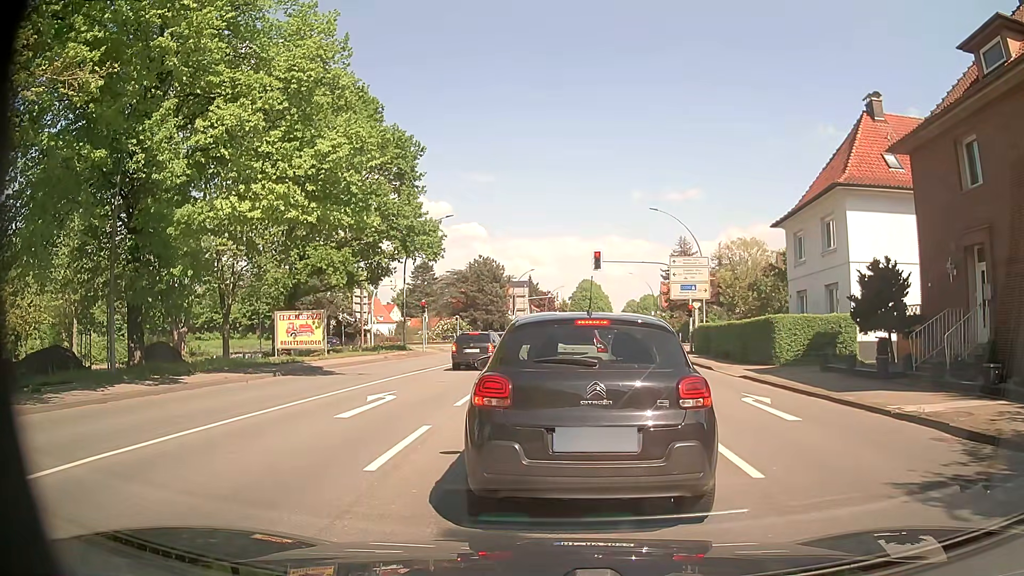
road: primary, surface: asphalt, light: Day
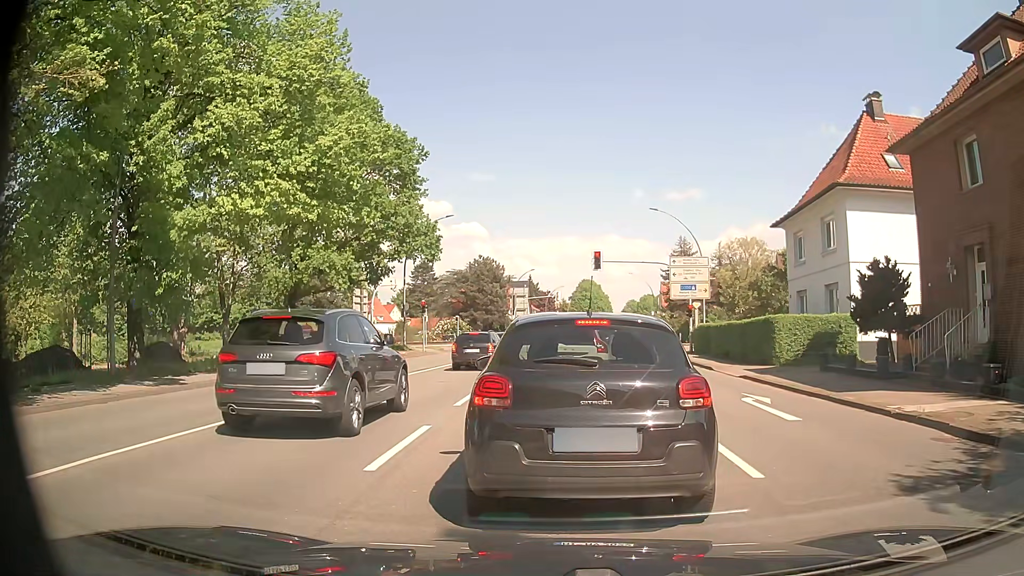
(0.0, 0.0) m; 0°
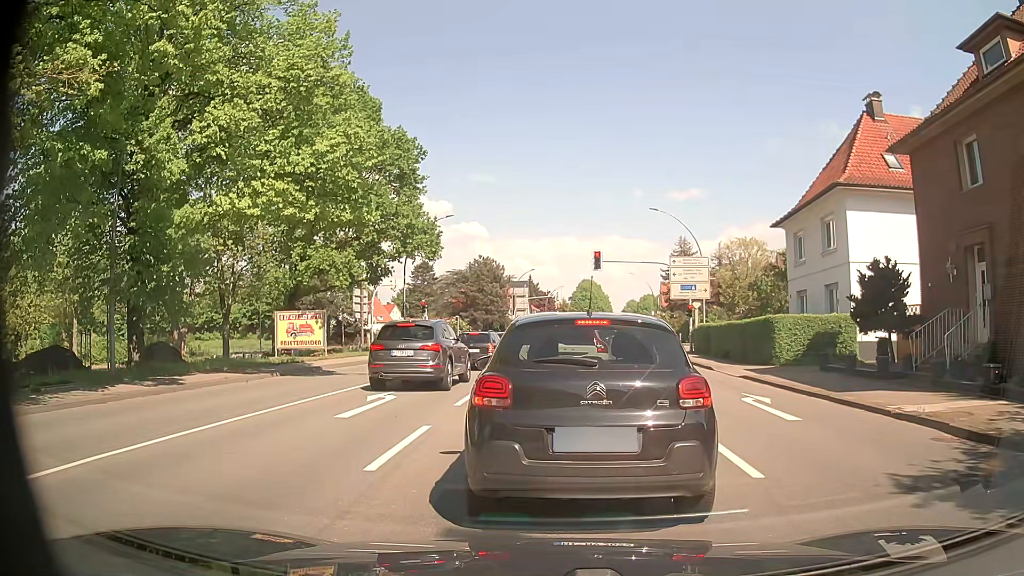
(0.0, 0.0) m; 0°
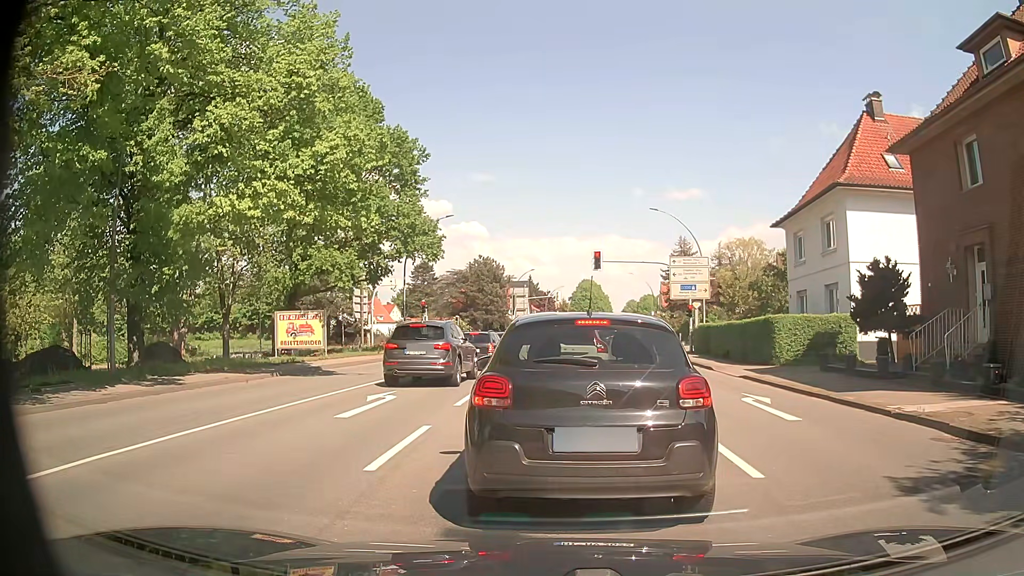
(0.0, 0.0) m; 0°
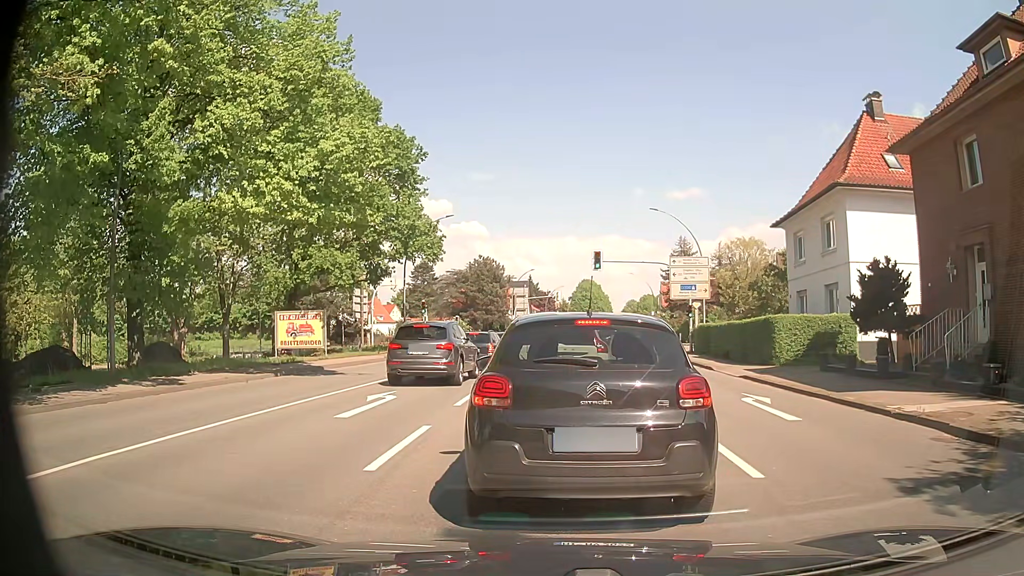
(0.0, 0.0) m; 0°
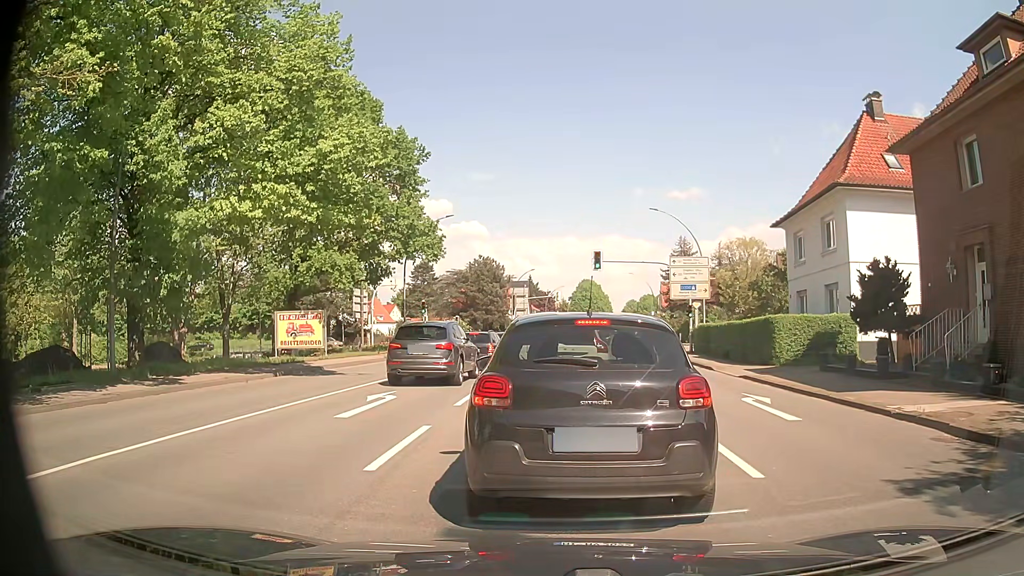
(0.0, 0.0) m; 0°
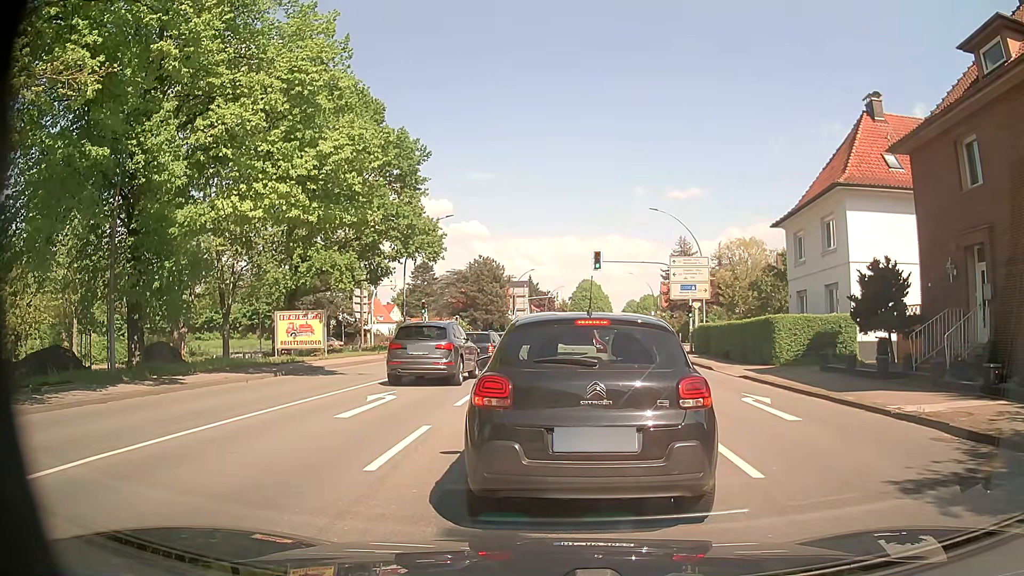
(0.0, 0.0) m; 0°
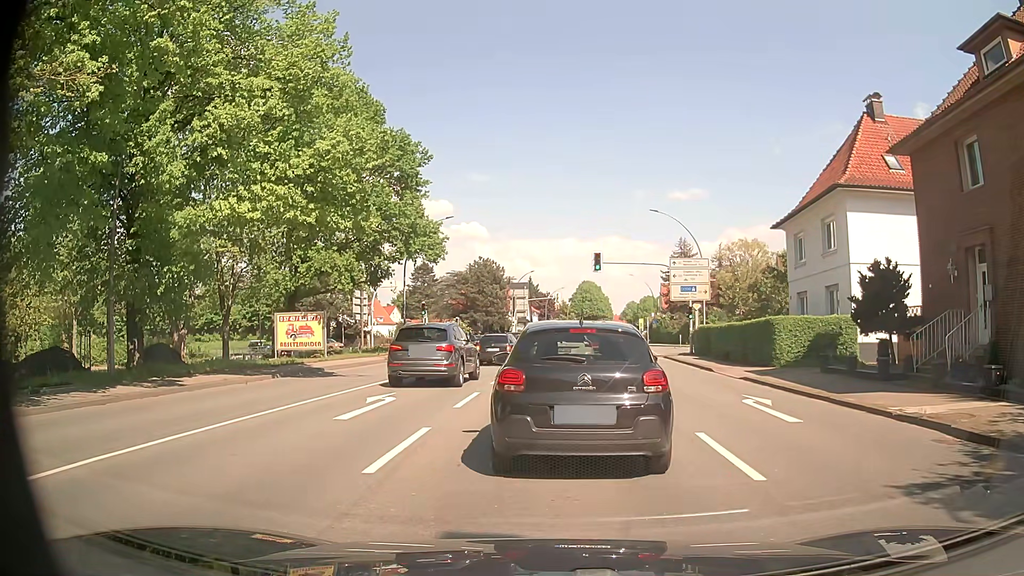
(0.0, 0.0) m; 0°
(0, +10) (+1, +20) (+2, +30) (+3, +40) (+4, +50) (+6, +60) (+8, +69) (+10, +79) (+12, +89) (+13, +99) m
